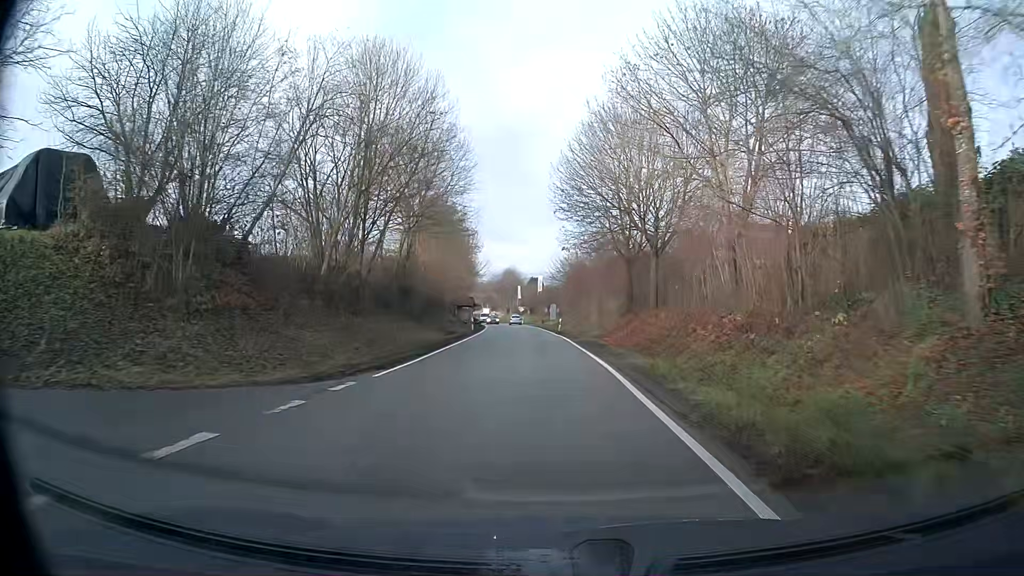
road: tertiary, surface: asphalt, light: Day
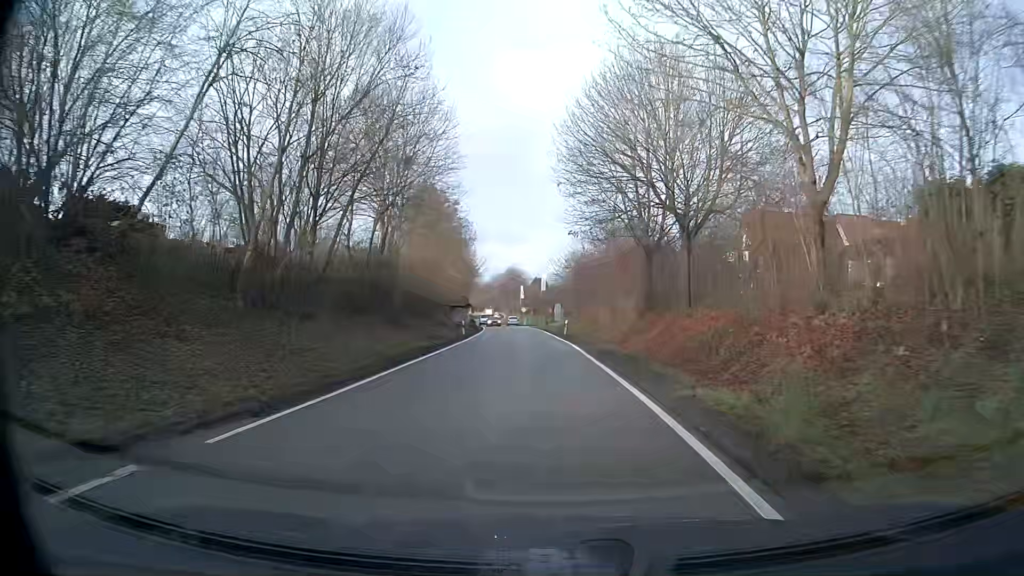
(0.0, +7.5) m; 0°
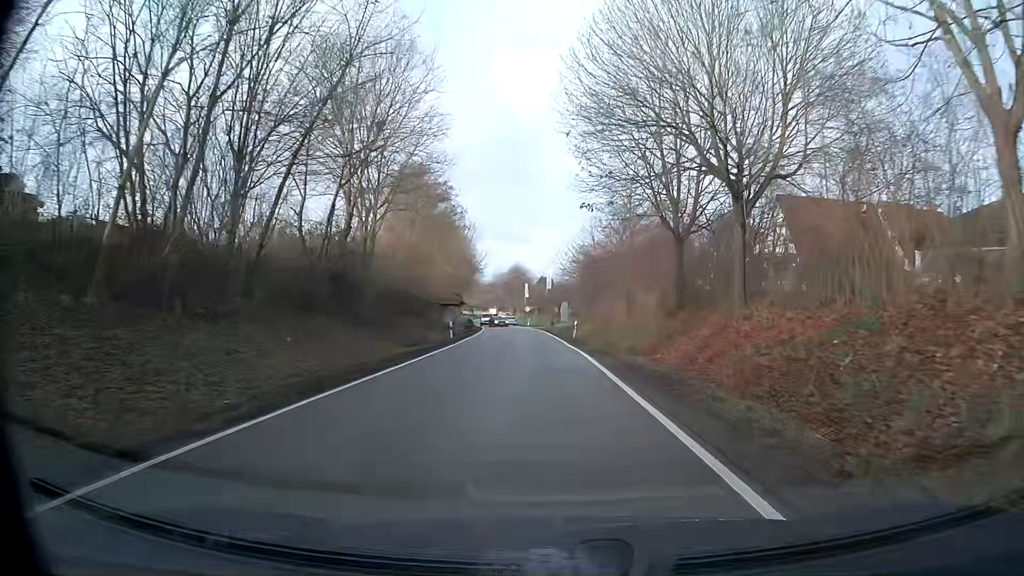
(-0.1, +7.4) m; -1°
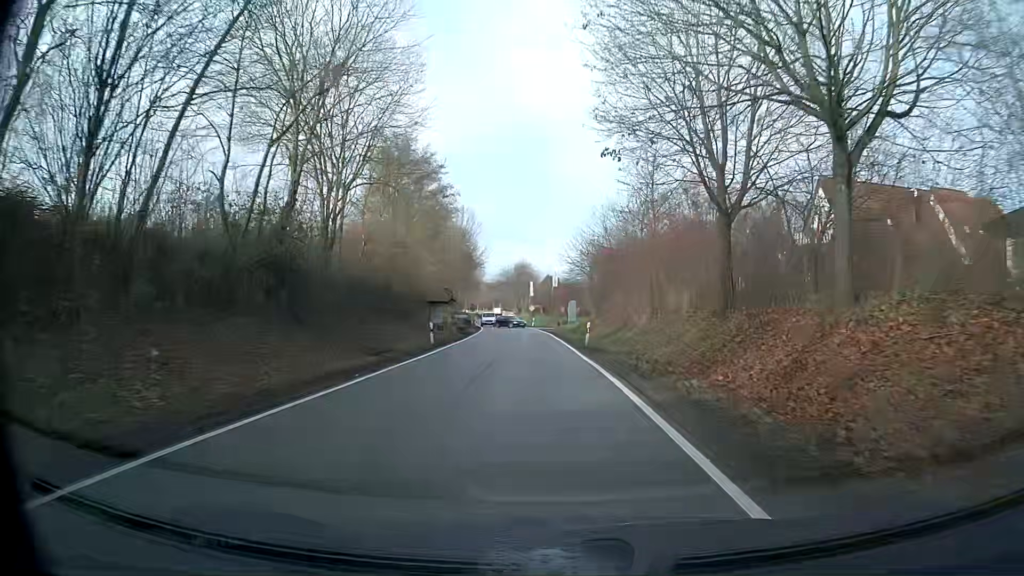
(-0.1, +7.4) m; -1°
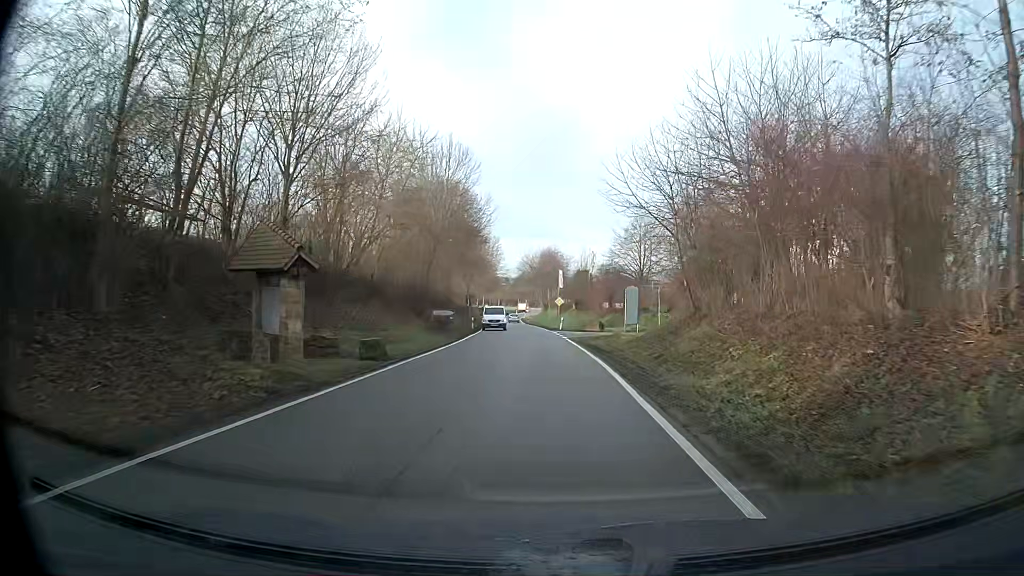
(-0.5, +29.0) m; -2°
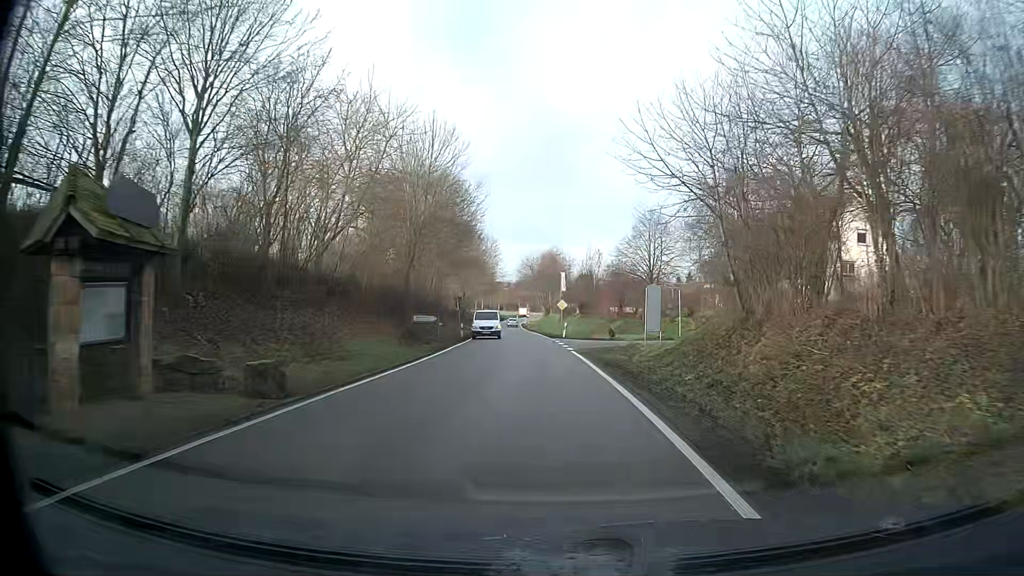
(0.0, +7.2) m; 0°
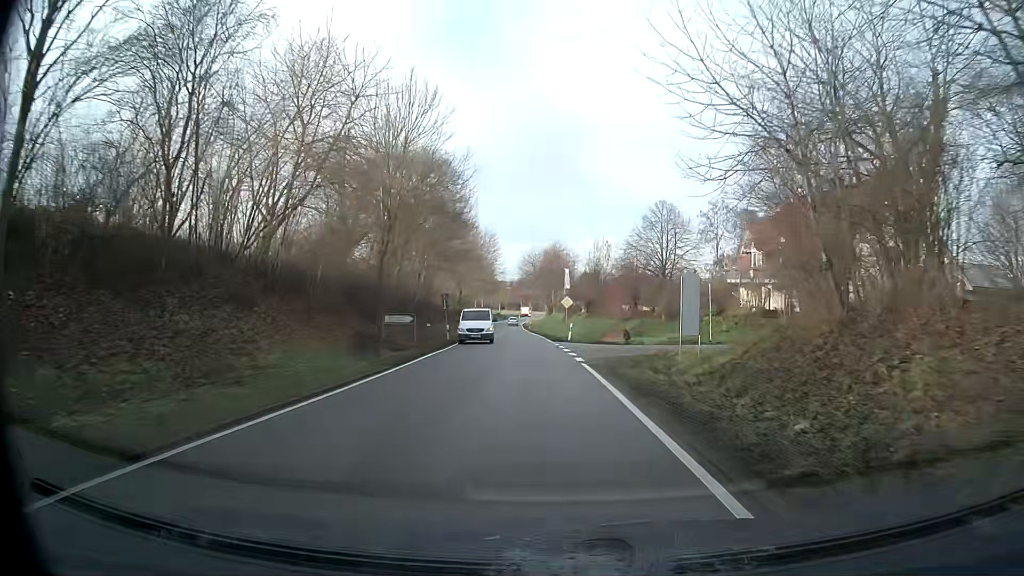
(0.0, +7.3) m; 0°
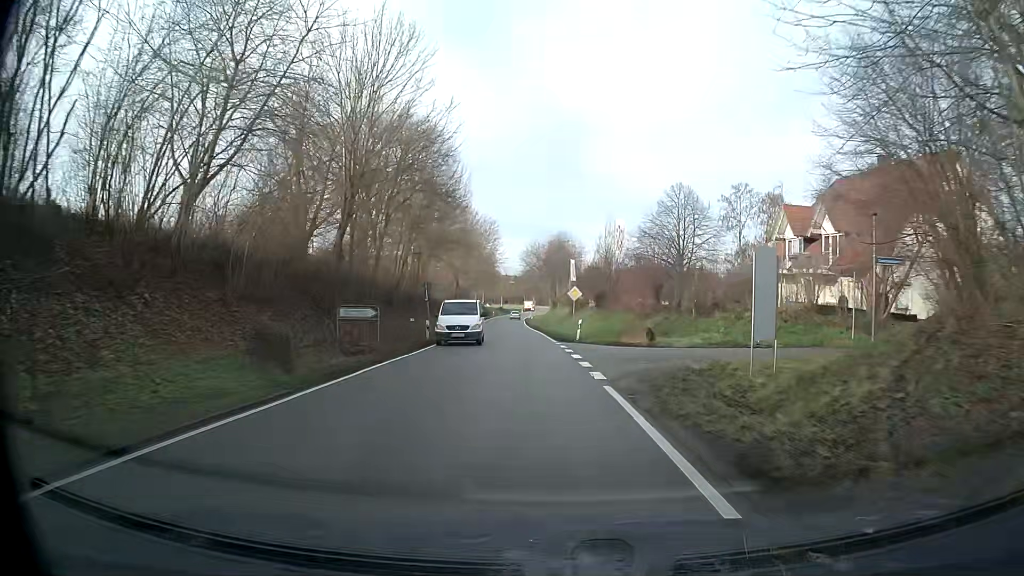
(-0.1, +7.4) m; -1°
(0, +10) (0, +20) (-1, +30) (-1, +40) (-2, +50) (-3, +60) (-3, +70) (-4, +80) (-4, +90) (-5, +100) m
